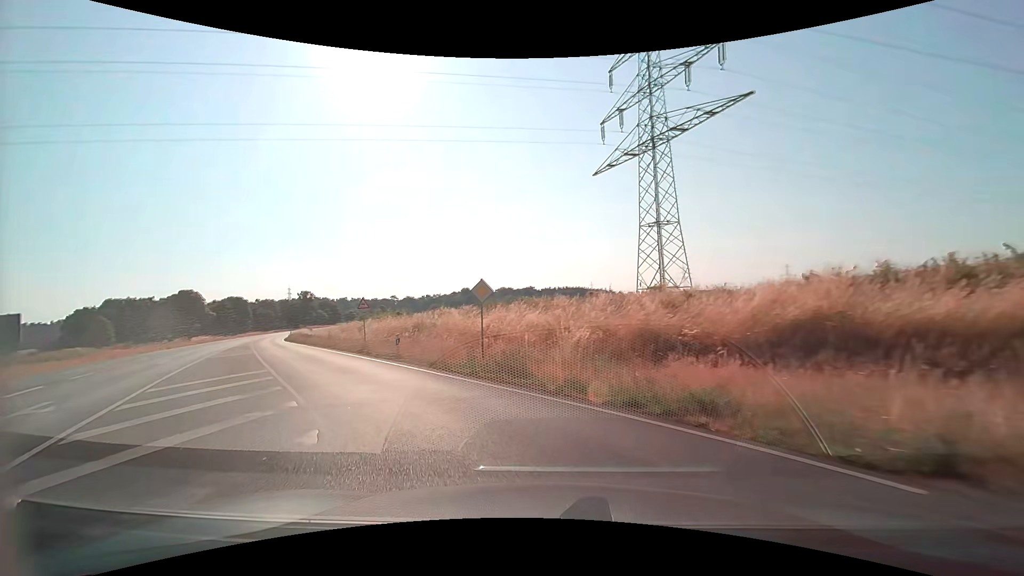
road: primary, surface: asphalt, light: Day
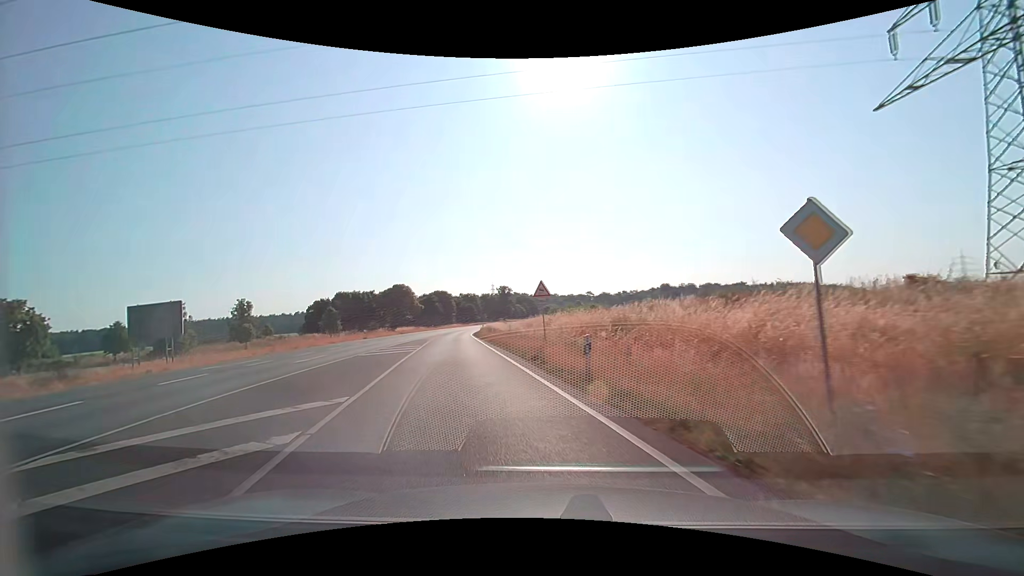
(-2.2, +10.0) m; -23°
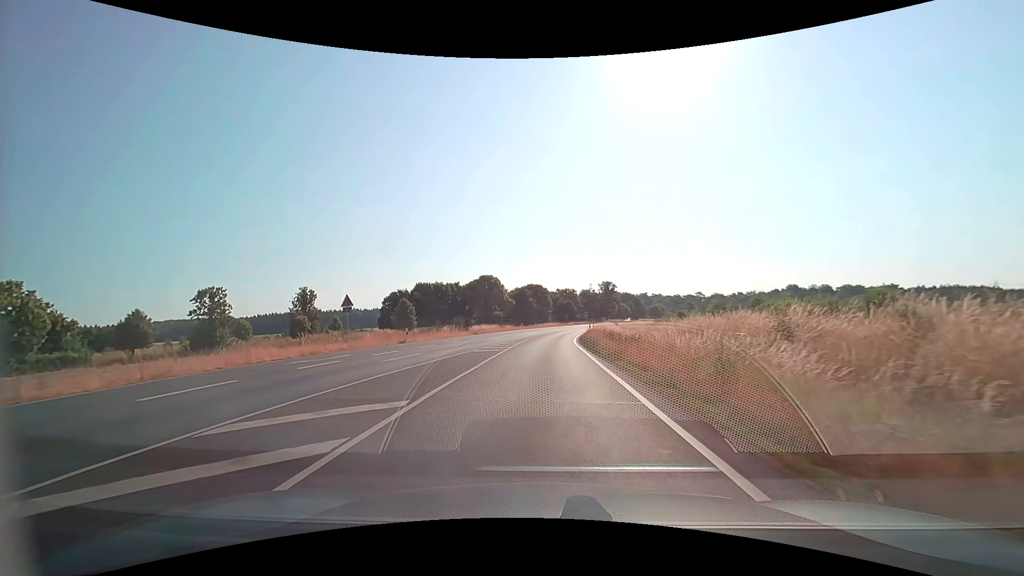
(-3.9, +24.4) m; -11°
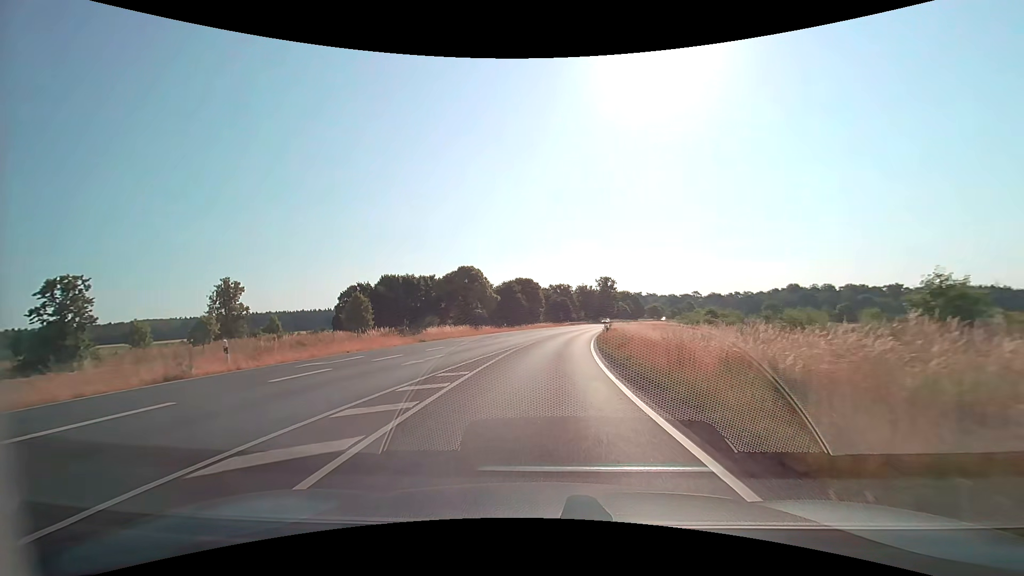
(+0.2, +21.8) m; +1°
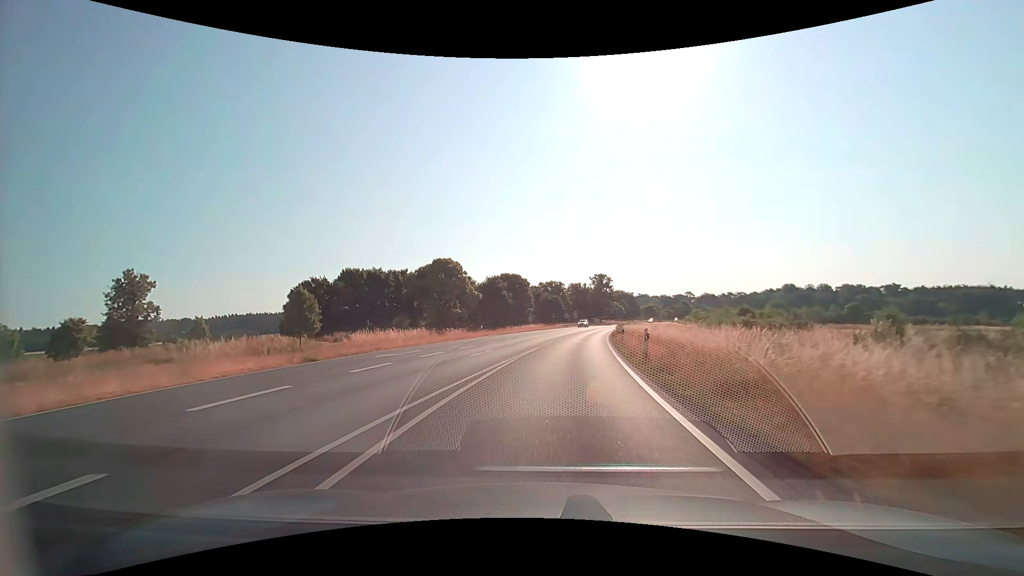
(+0.1, +15.9) m; +1°
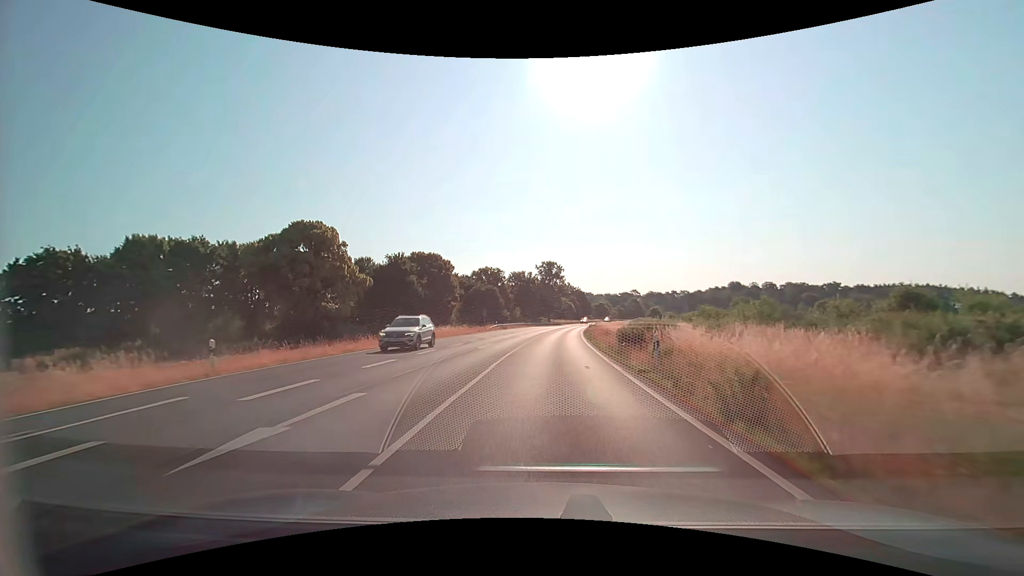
(+2.1, +34.8) m; +7°
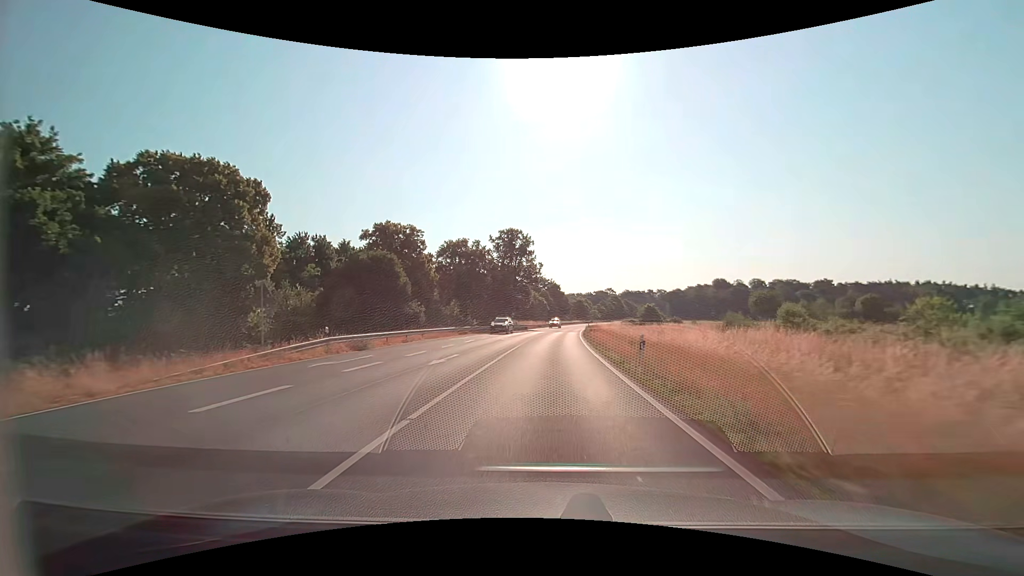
(+1.7, +48.9) m; +3°
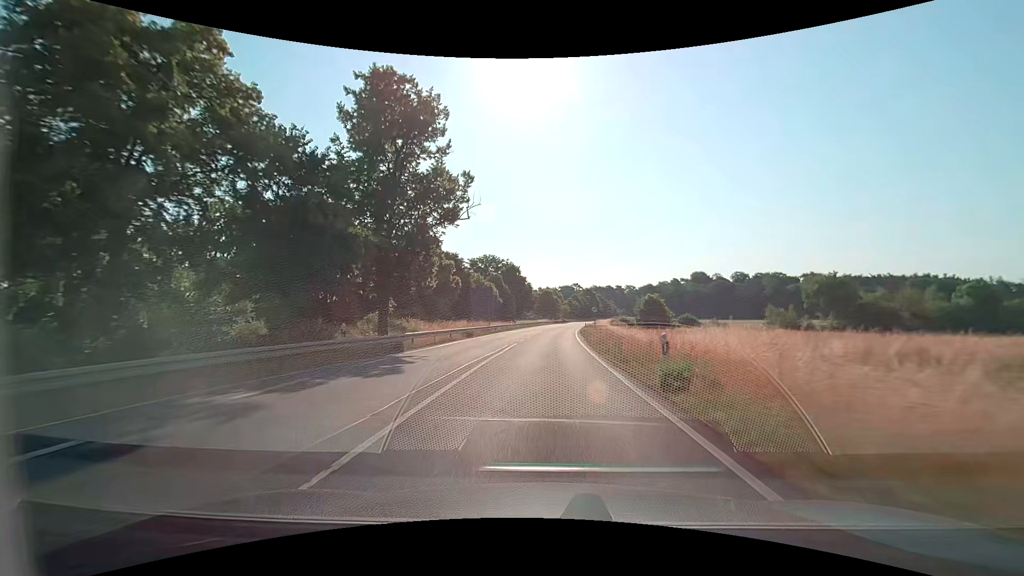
(+1.9, +52.6) m; +4°
(0, +10) (0, +20) (+1, +30) (+1, +40) (+1, +50) (+2, +60) (+3, +70) (+4, +80) (+5, +90) (+6, +100) m
